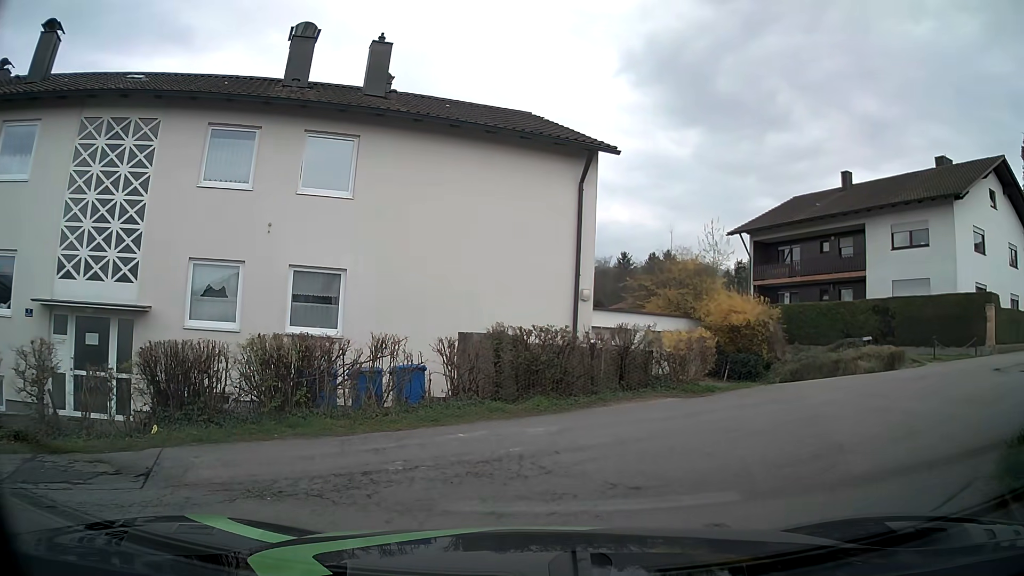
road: residential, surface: asphalt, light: Day
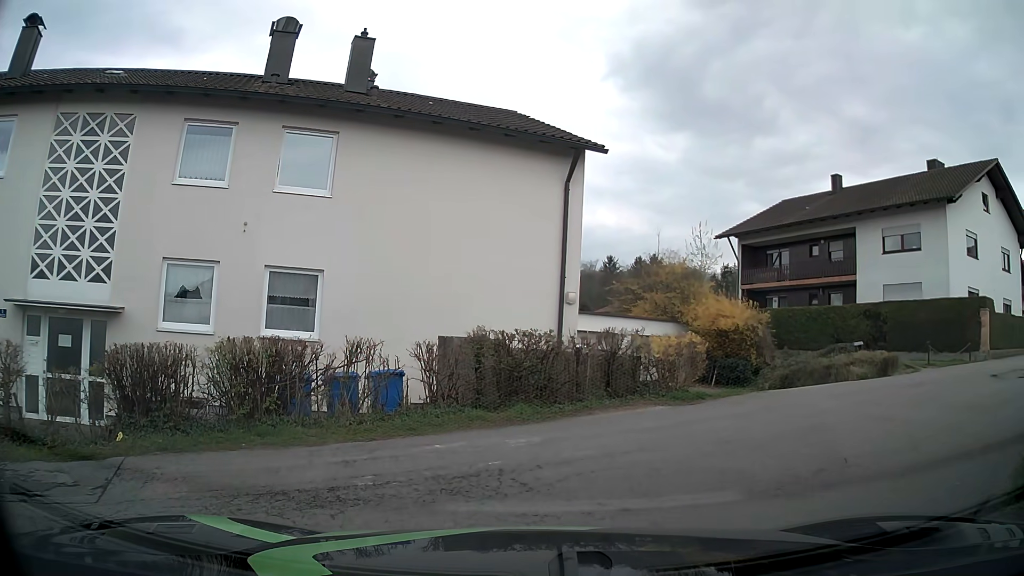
(0.0, +0.5) m; 0°
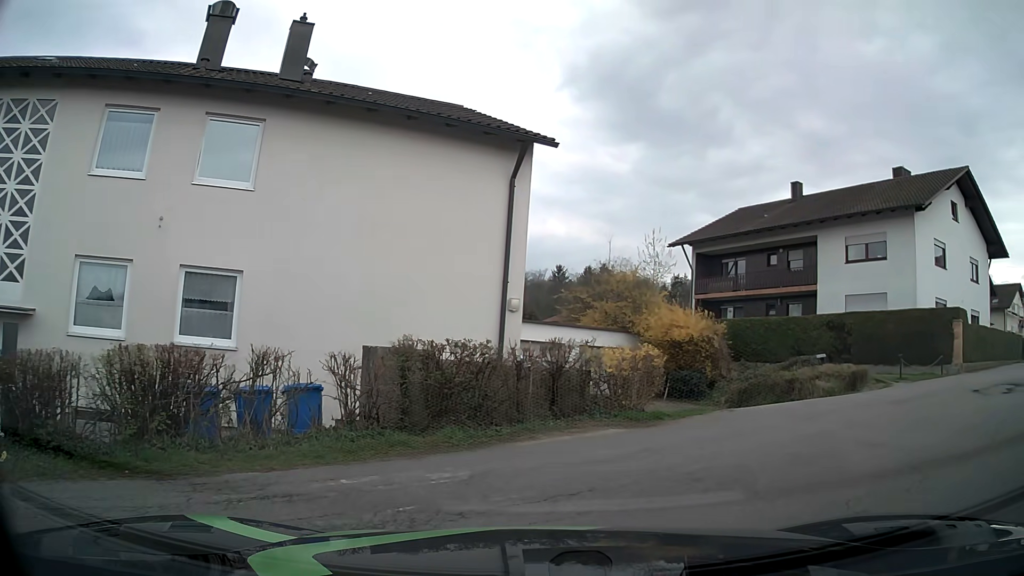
(+0.1, +1.5) m; +4°
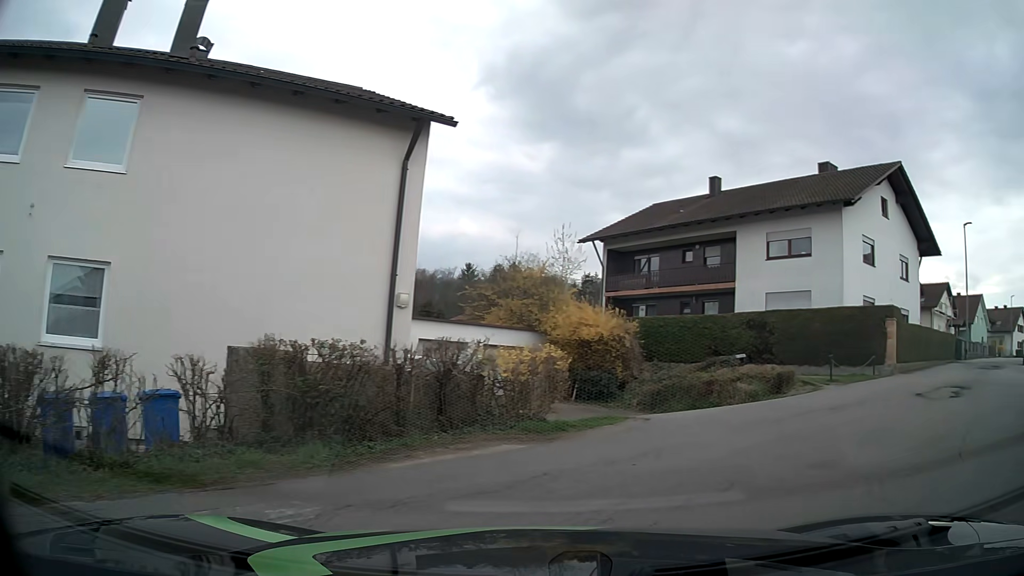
(+0.1, +1.4) m; +6°
